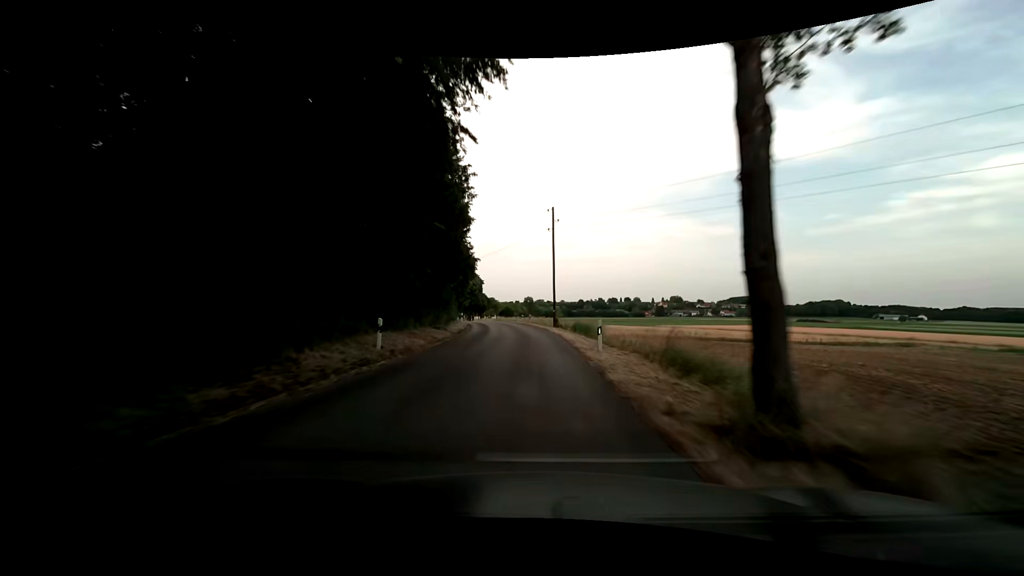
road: unclassified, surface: asphalt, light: Day
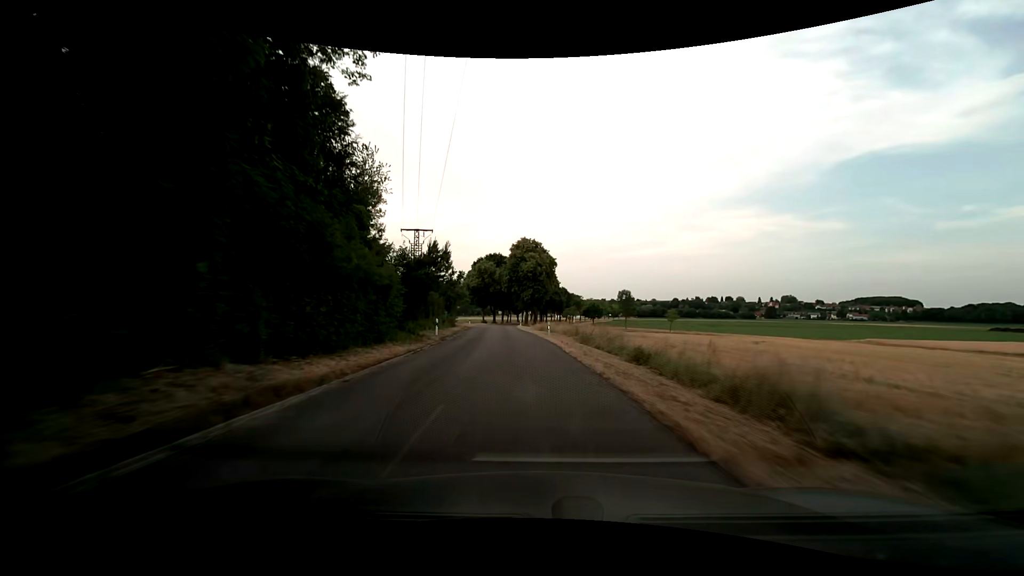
(-3.7, +57.0) m; -9°
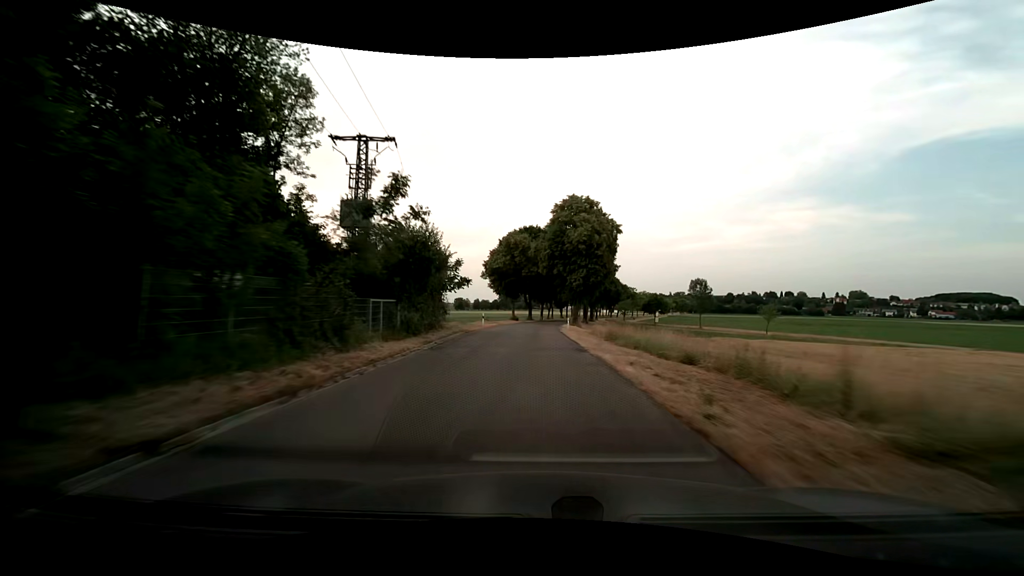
(-1.4, +28.9) m; -5°
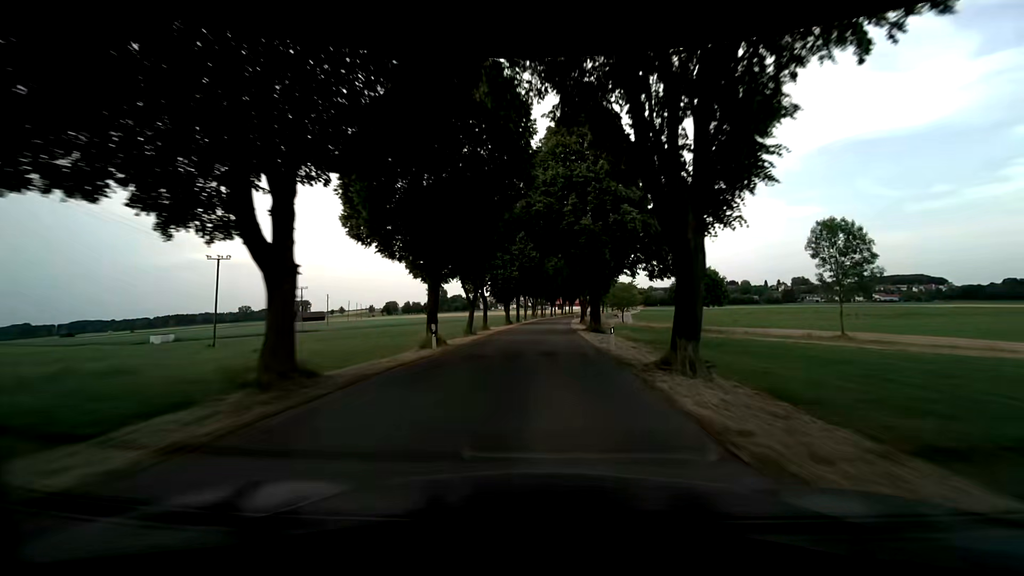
(+2.7, +72.6) m; +7°
